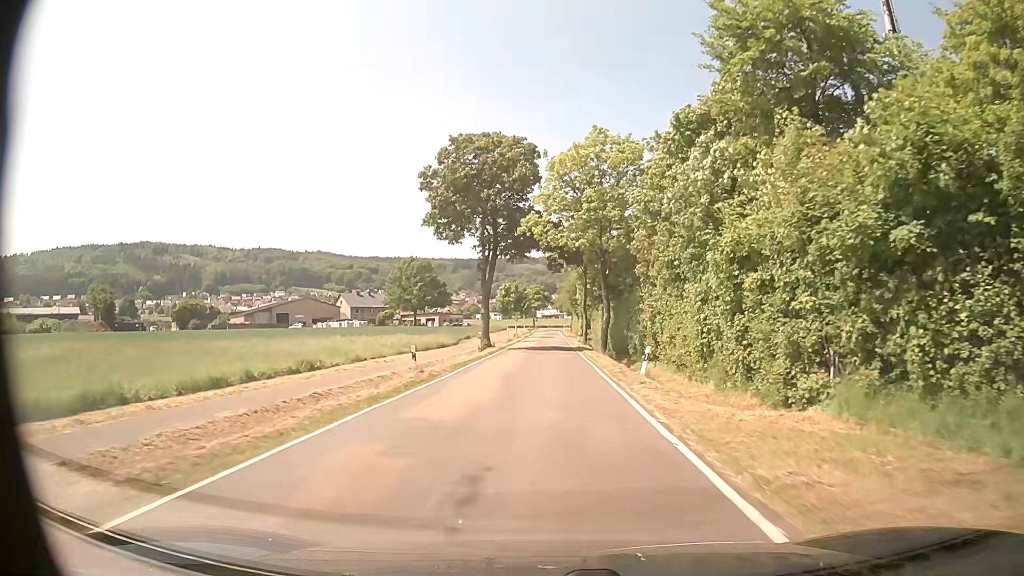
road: tertiary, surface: asphalt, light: Day
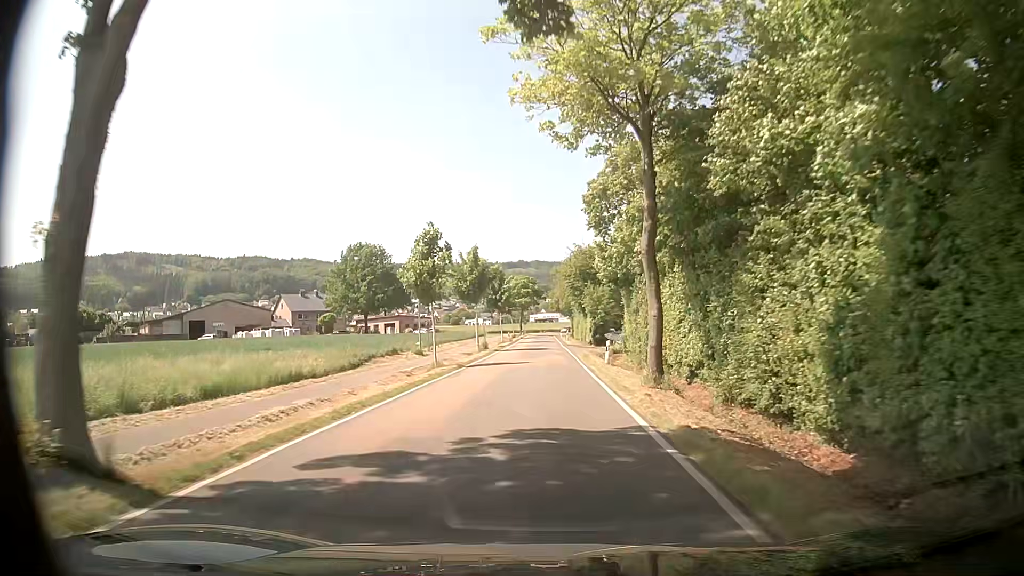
(+1.0, +41.4) m; +1°
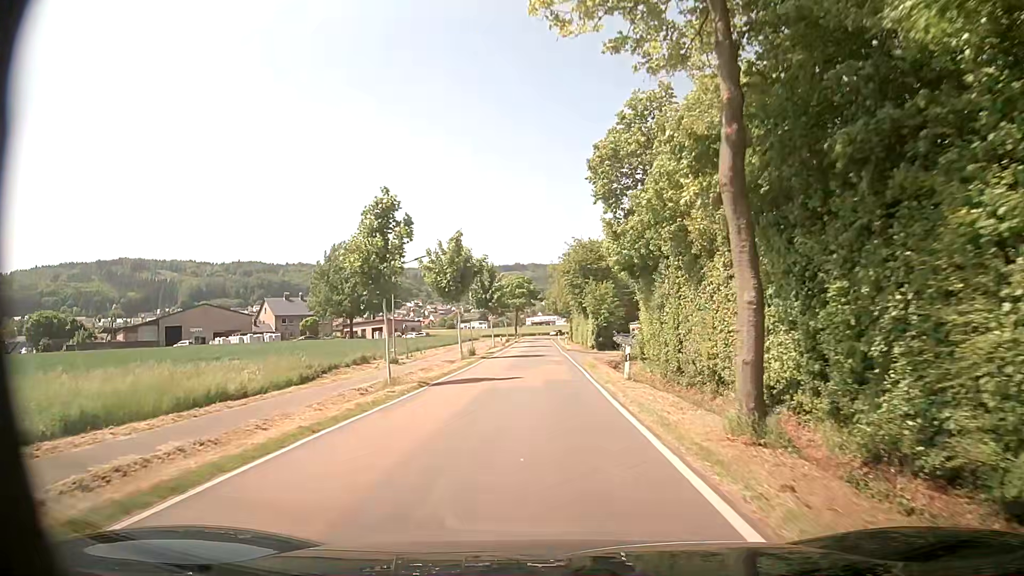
(0.0, +8.0) m; 0°
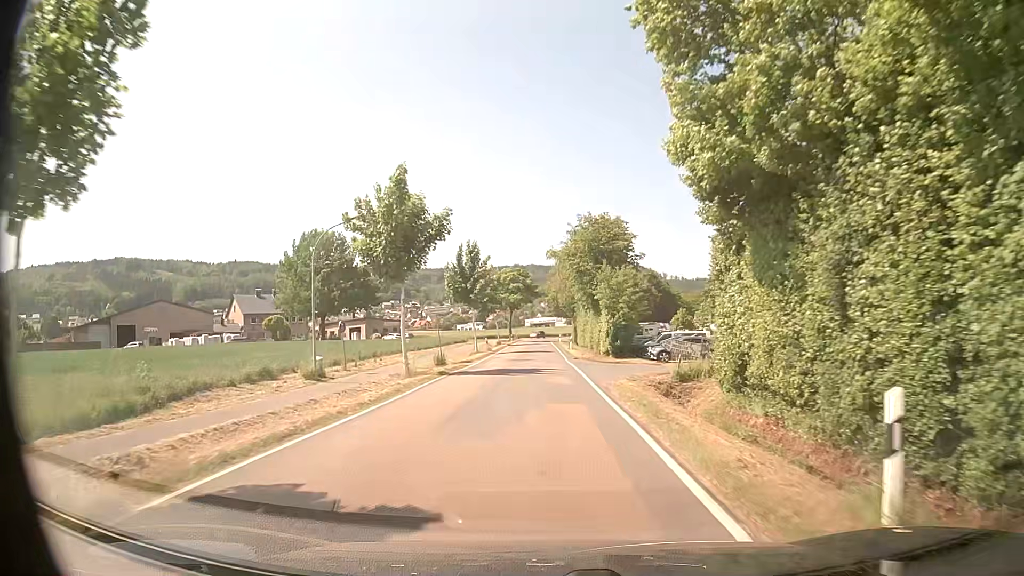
(0.0, +15.9) m; 0°
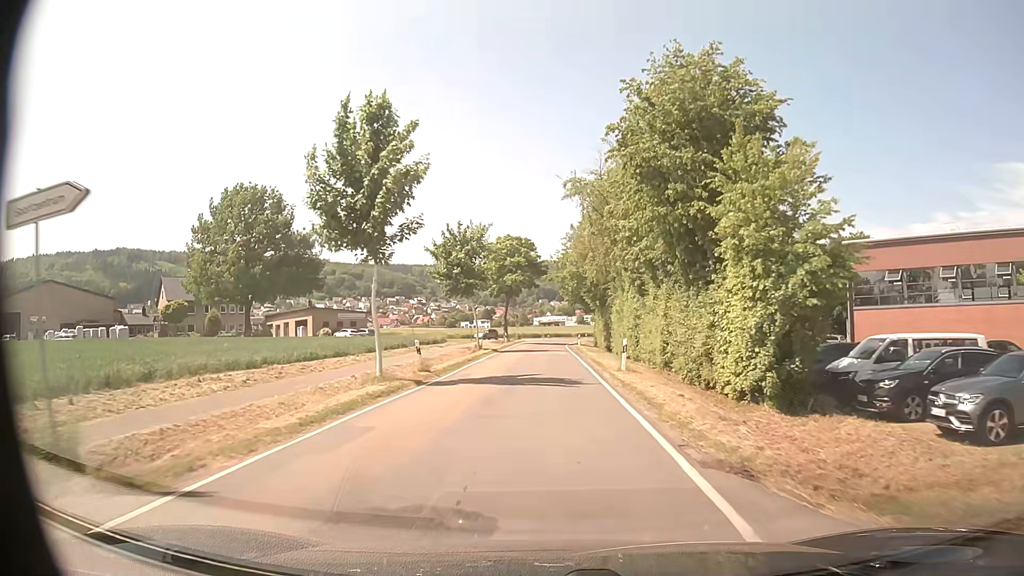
(-0.2, +32.3) m; 0°
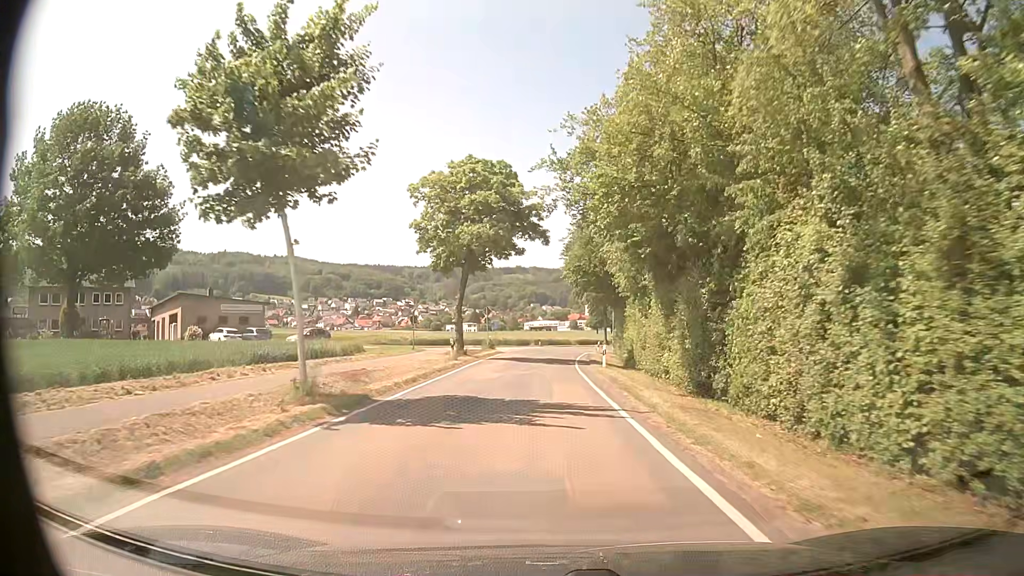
(-0.1, +32.5) m; 0°
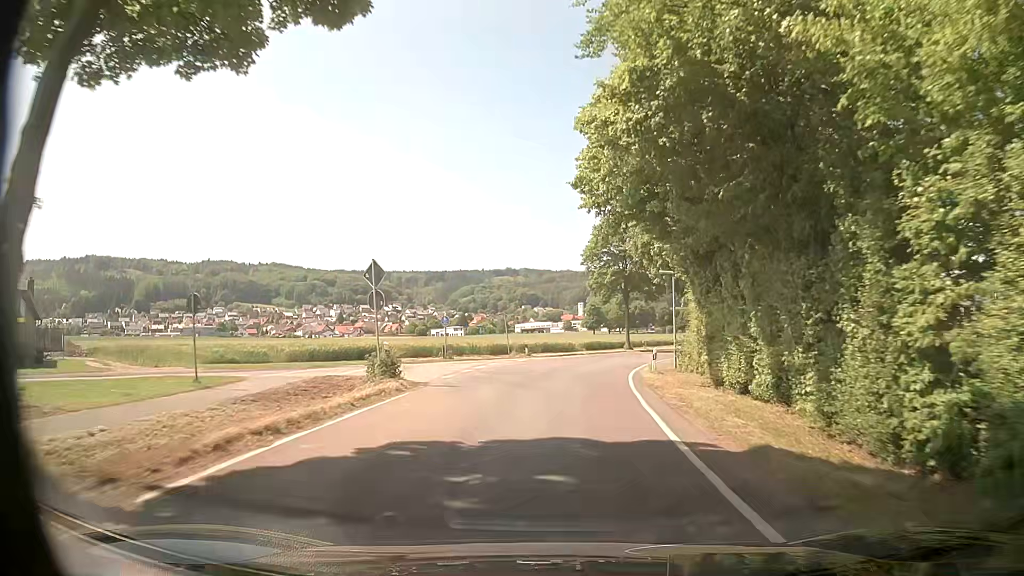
(0.0, +32.0) m; +2°
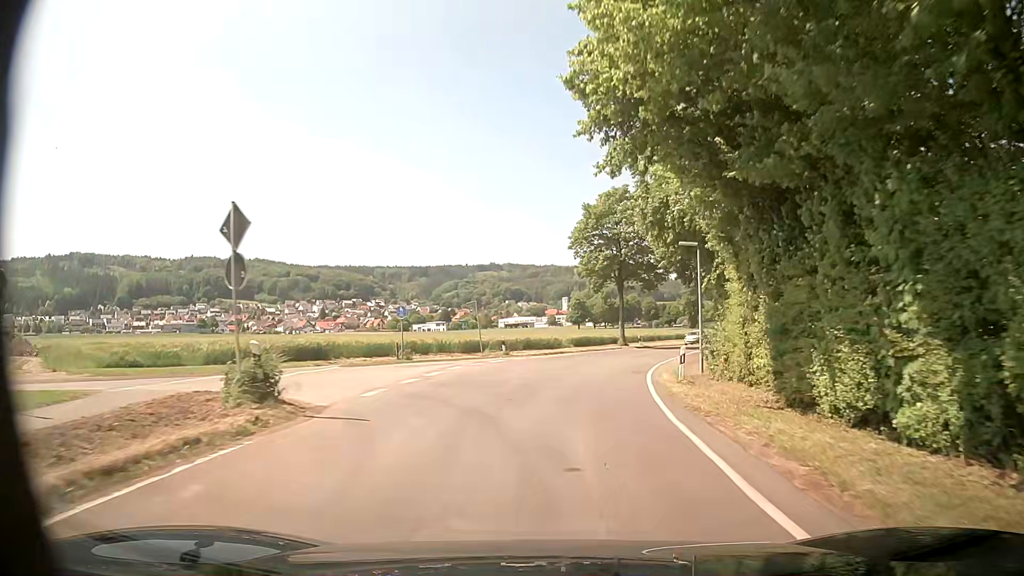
(0.0, +8.0) m; -1°
